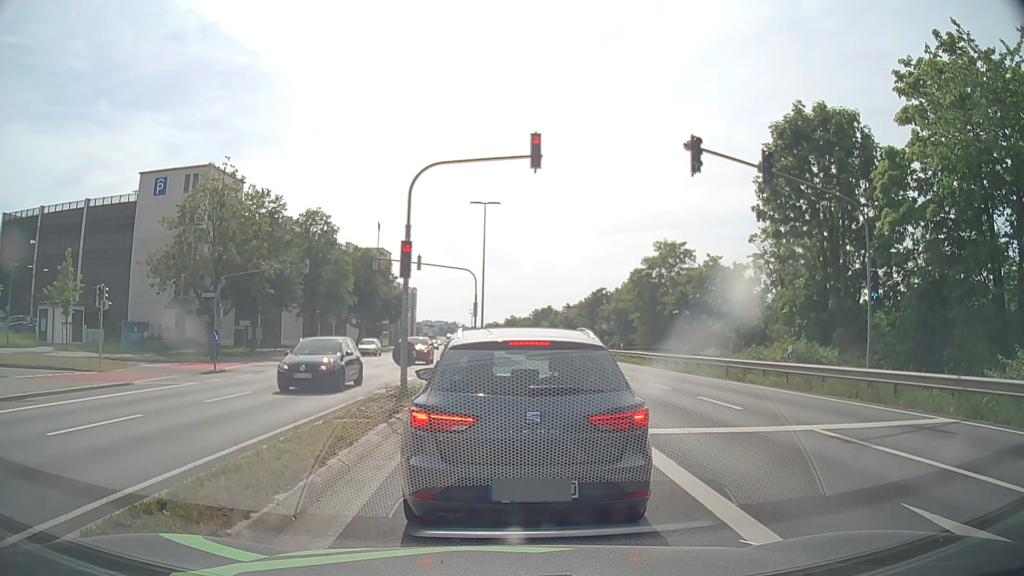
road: primary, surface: asphalt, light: Day
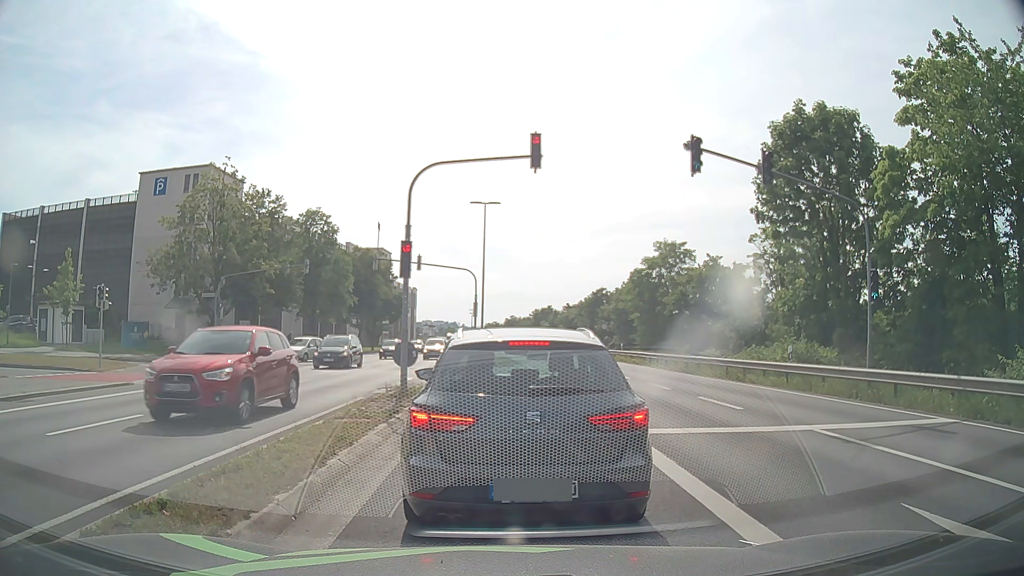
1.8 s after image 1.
(0.0, 0.0) m; 0°
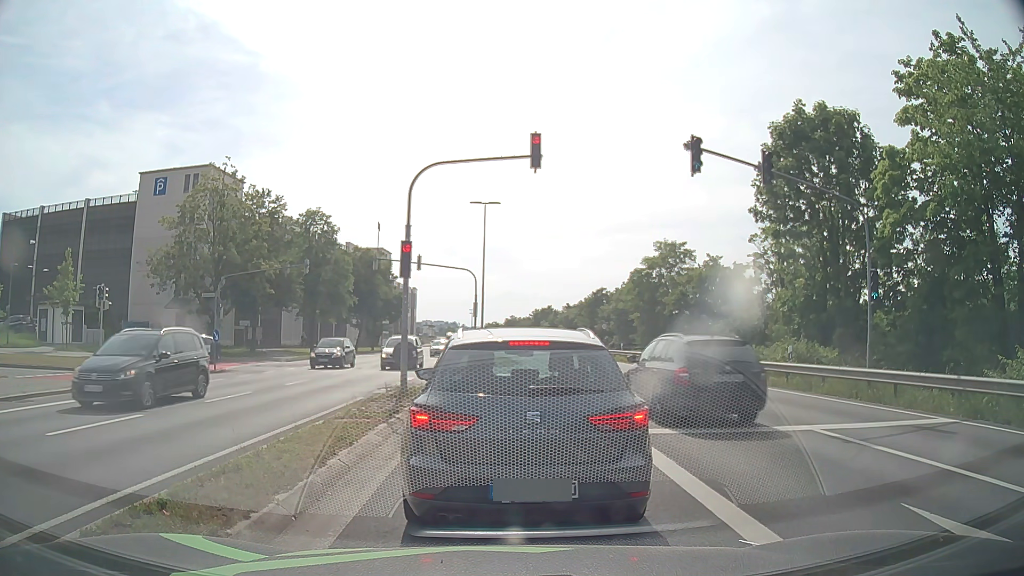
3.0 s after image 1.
(0.0, 0.0) m; 0°
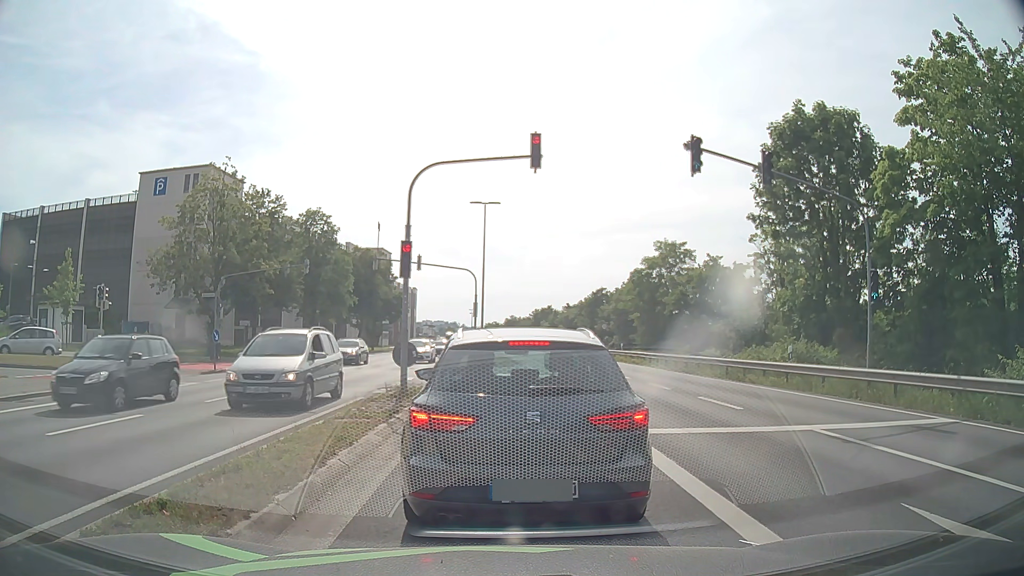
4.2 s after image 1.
(0.0, 0.0) m; 0°
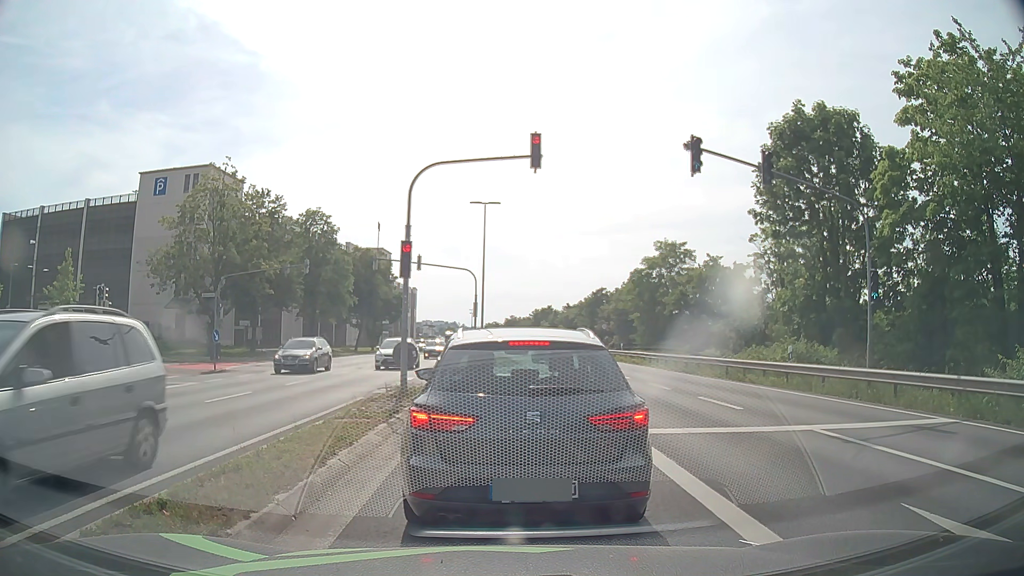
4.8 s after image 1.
(0.0, 0.0) m; 0°
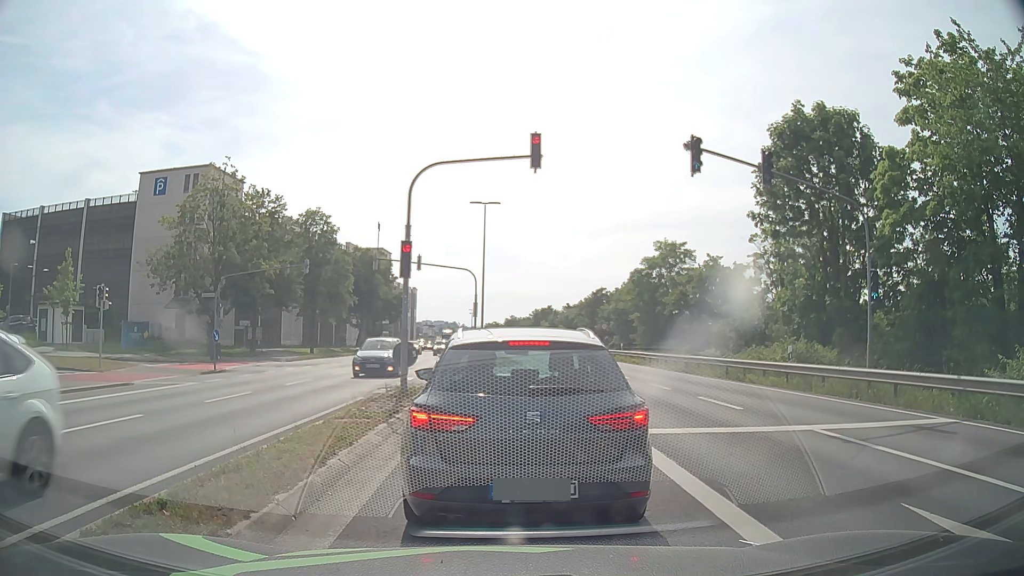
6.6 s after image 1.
(0.0, 0.0) m; 0°
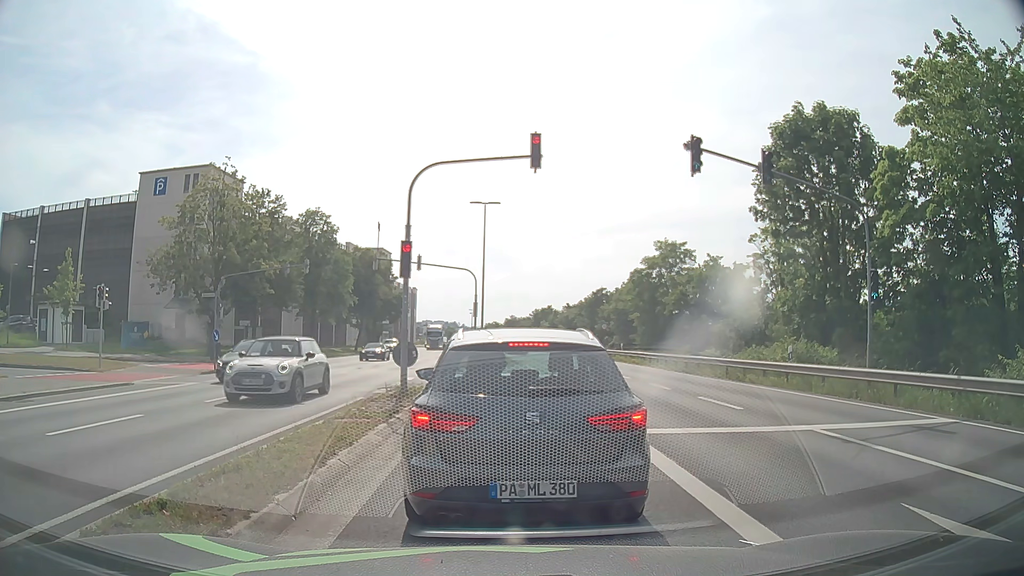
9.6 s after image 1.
(0.0, 0.0) m; 0°
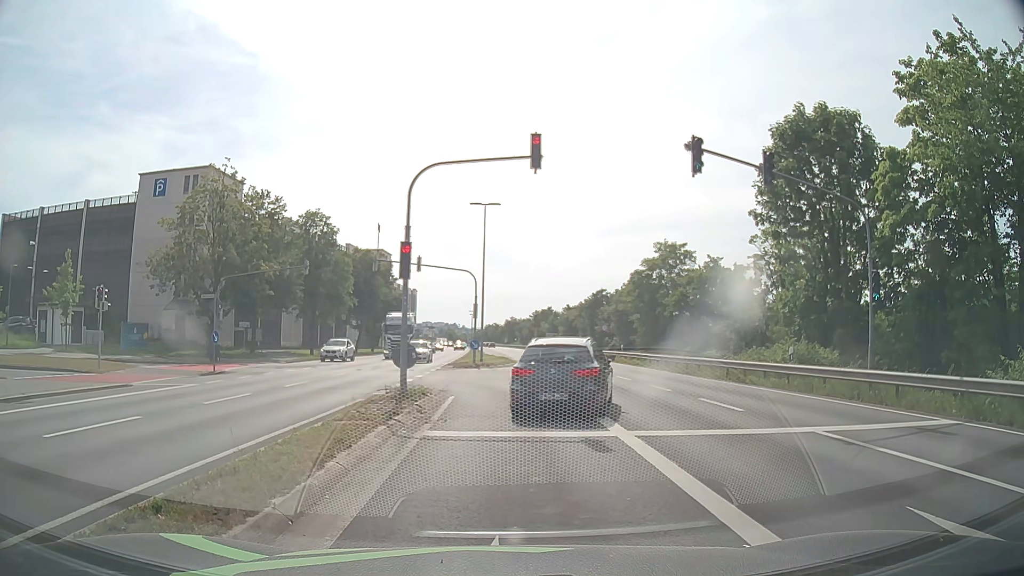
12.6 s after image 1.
(0.0, 0.0) m; 0°
